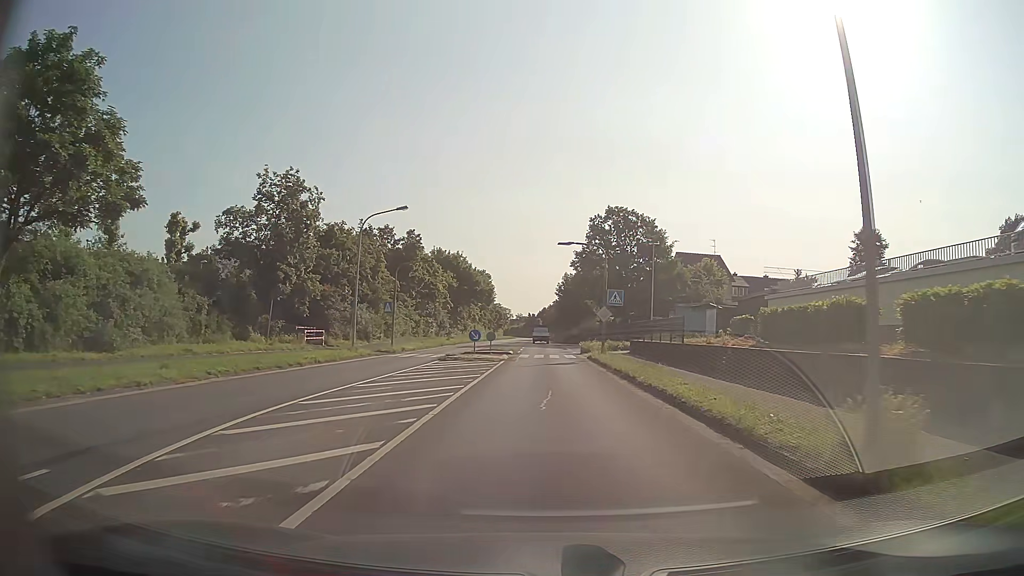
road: secondary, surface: asphalt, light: Day
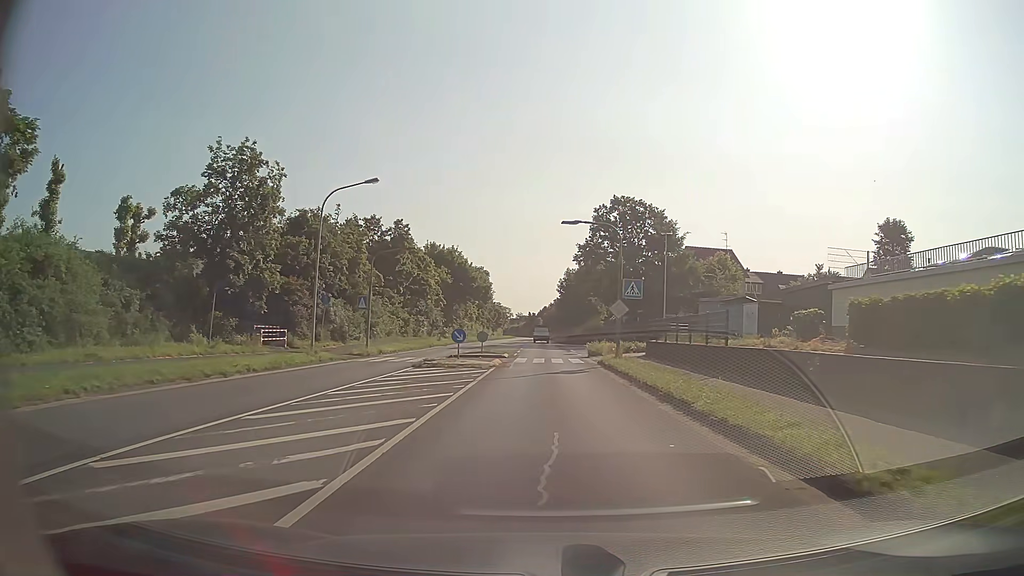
(0.0, +6.4) m; 0°
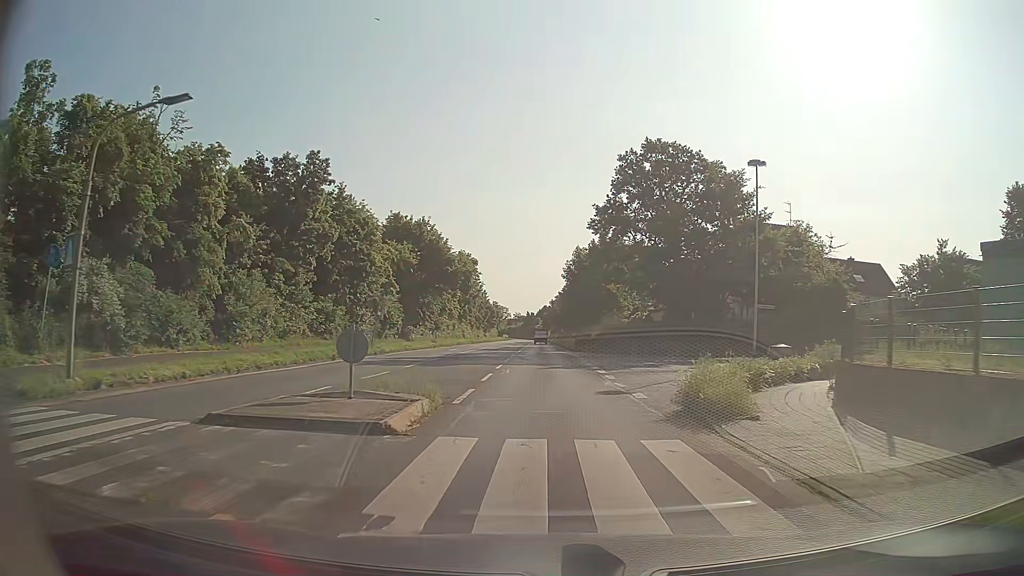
(+0.1, +25.3) m; 0°
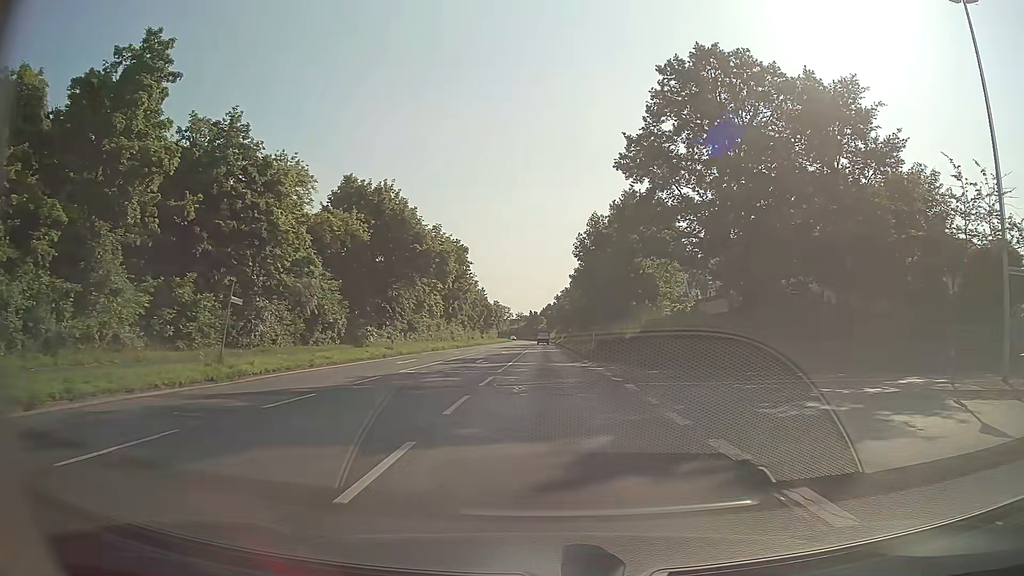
(0.0, +19.4) m; 0°
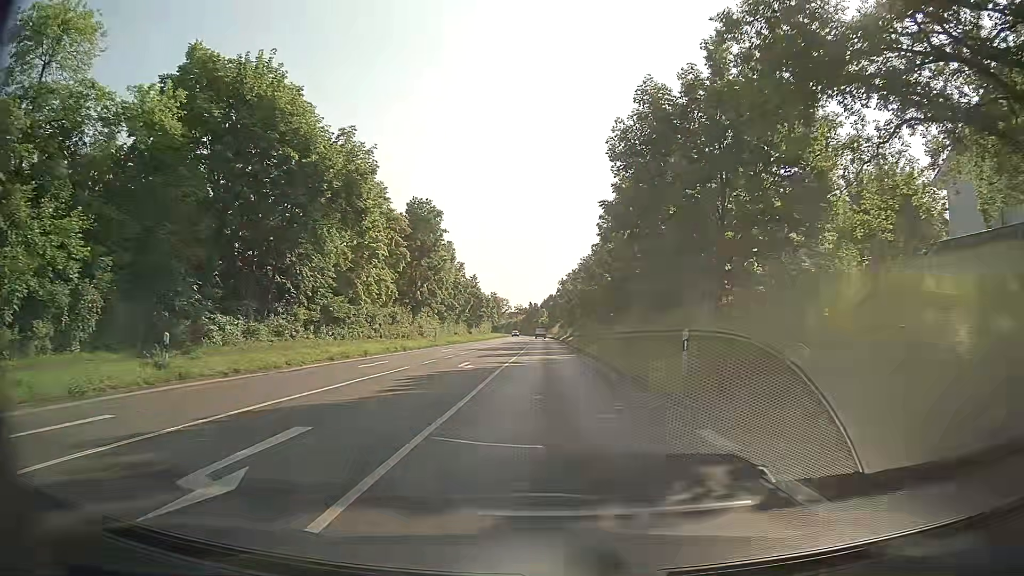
(+0.1, +26.7) m; 0°
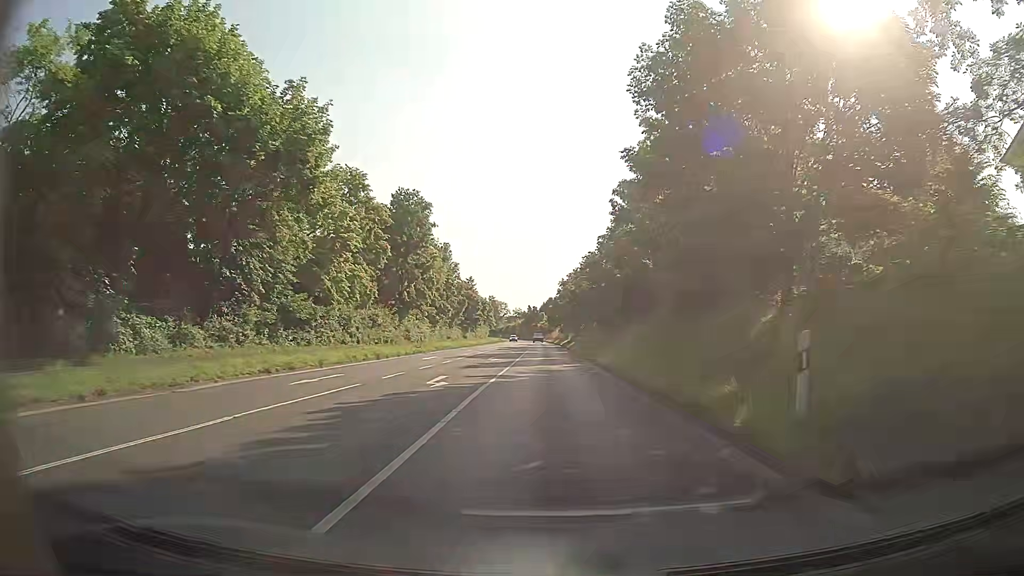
(0.0, +6.9) m; 0°
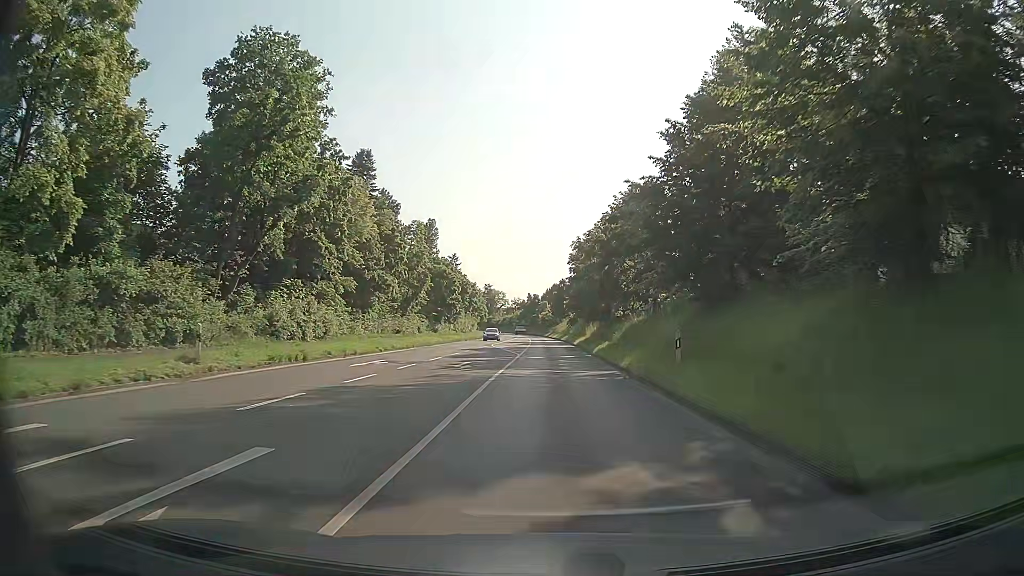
(+0.2, +35.4) m; 0°
